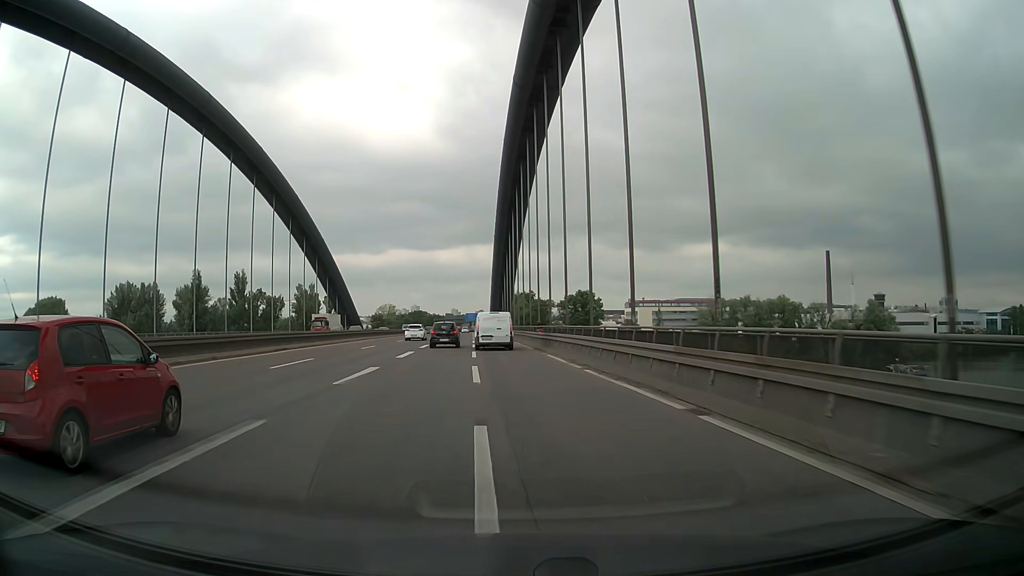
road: motorway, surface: asphalt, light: Day
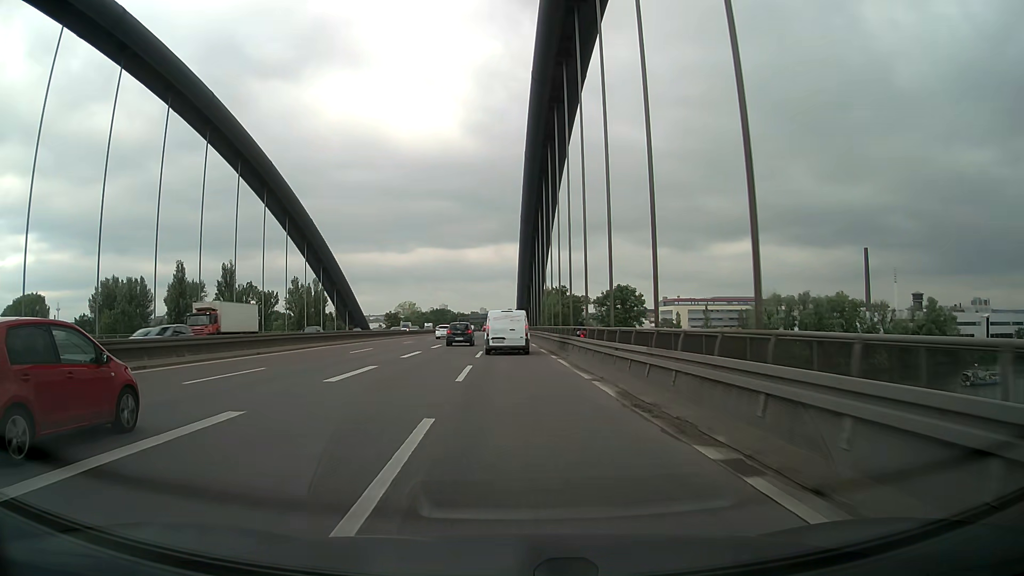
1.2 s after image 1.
(-0.4, +23.5) m; -2°
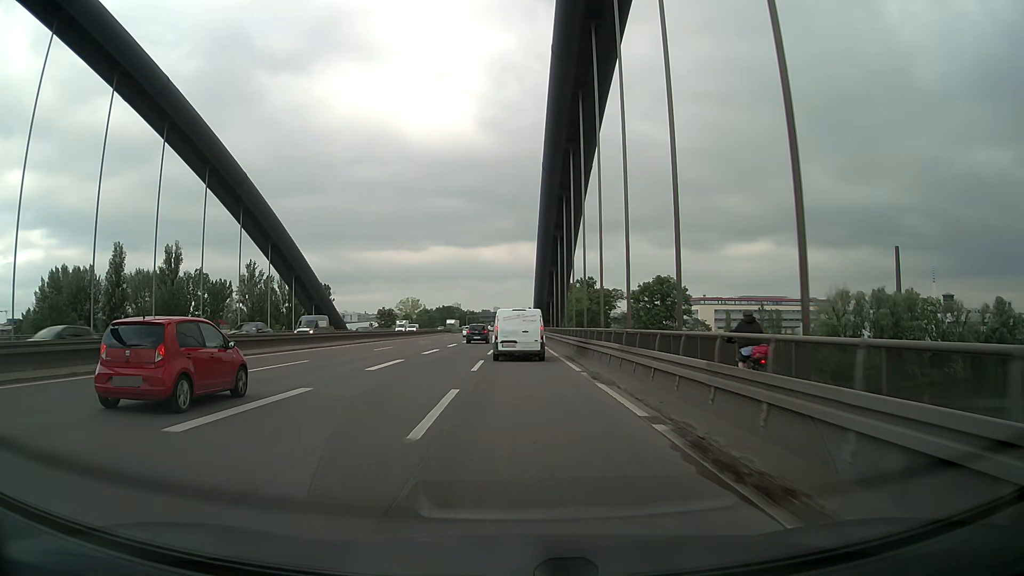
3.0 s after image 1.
(-0.5, +32.1) m; -1°
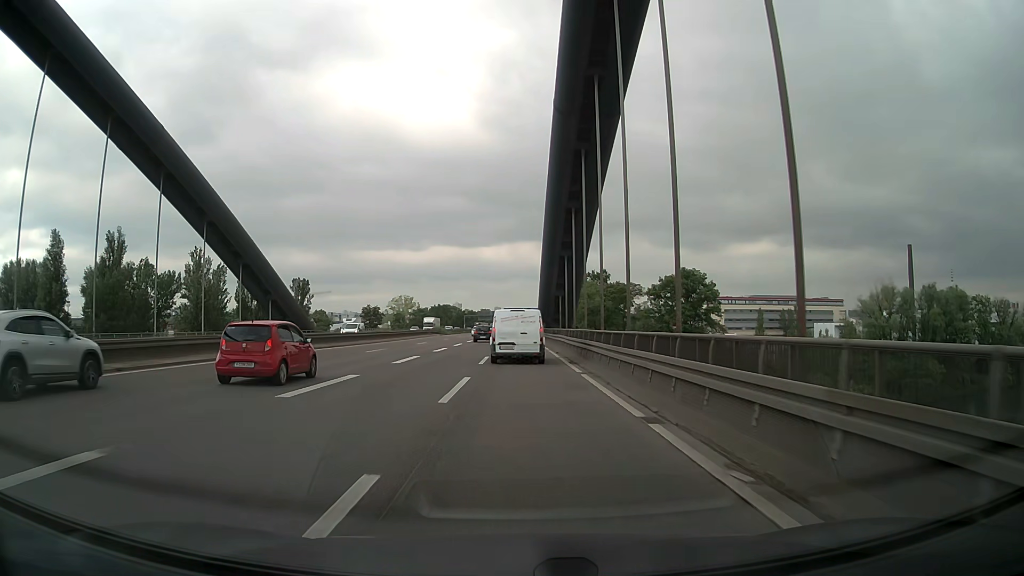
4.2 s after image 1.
(-0.1, +19.8) m; 0°
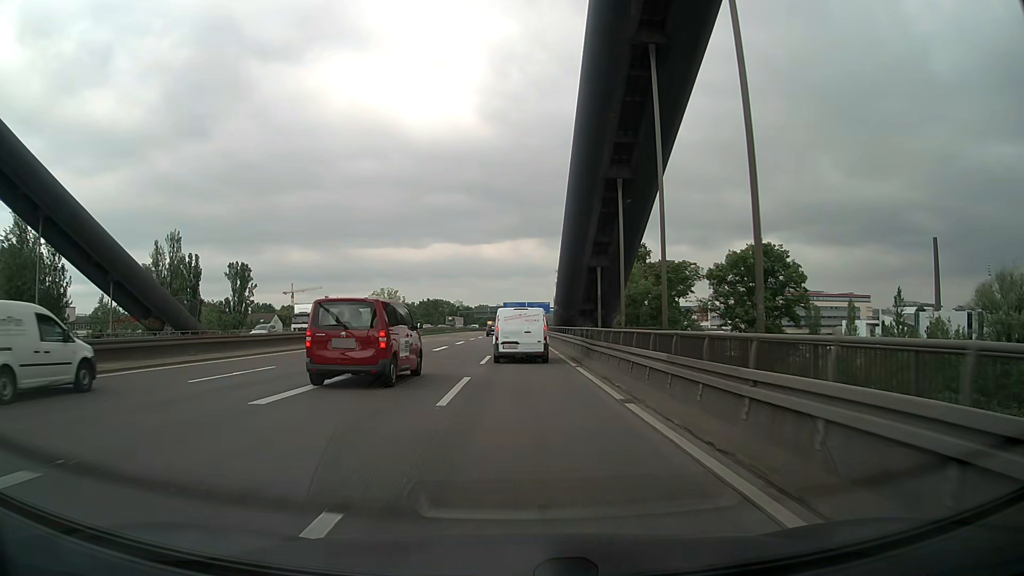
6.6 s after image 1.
(+0.1, +37.7) m; 0°
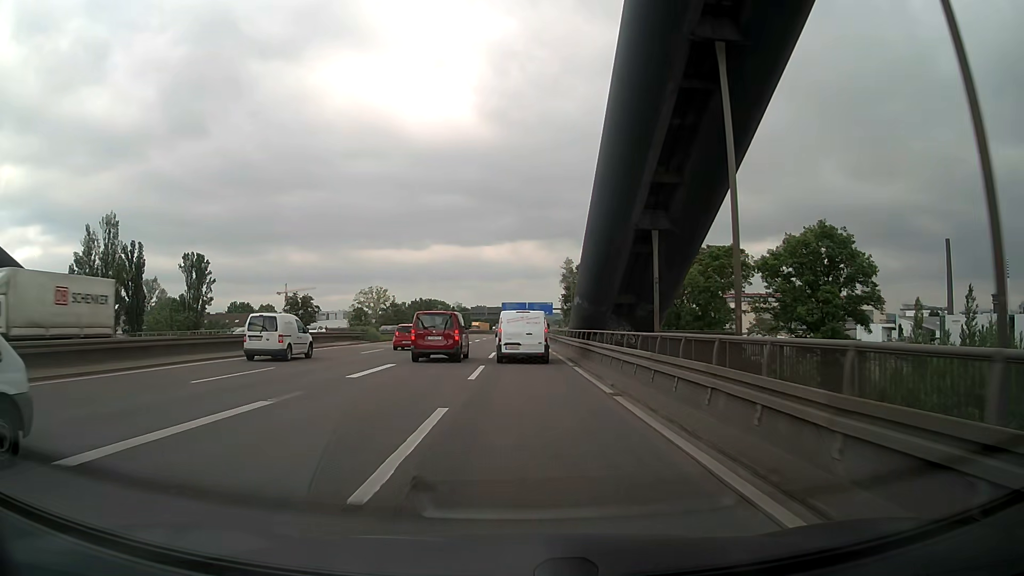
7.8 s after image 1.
(-0.1, +18.4) m; 0°
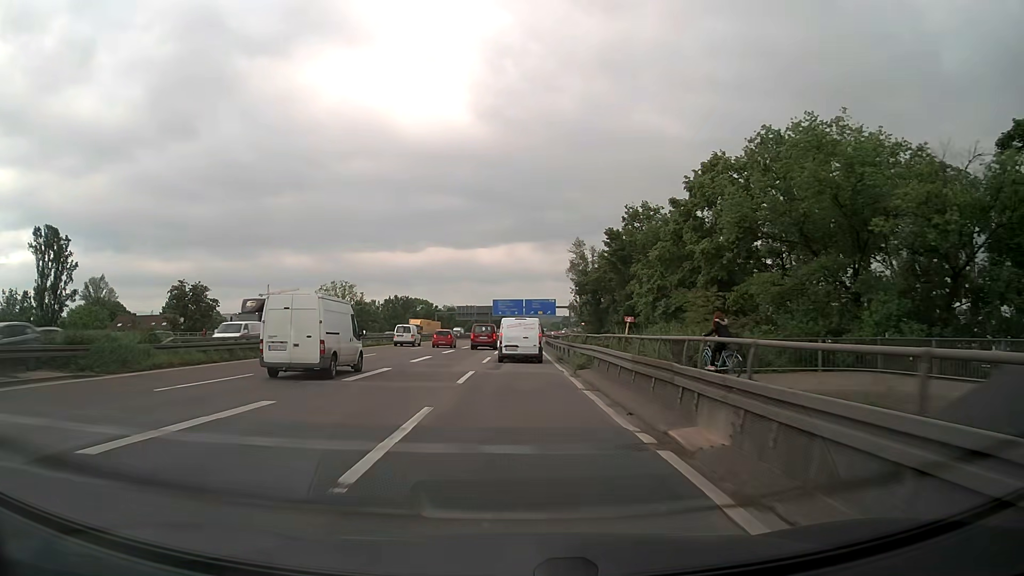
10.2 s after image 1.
(+0.3, +37.5) m; 0°
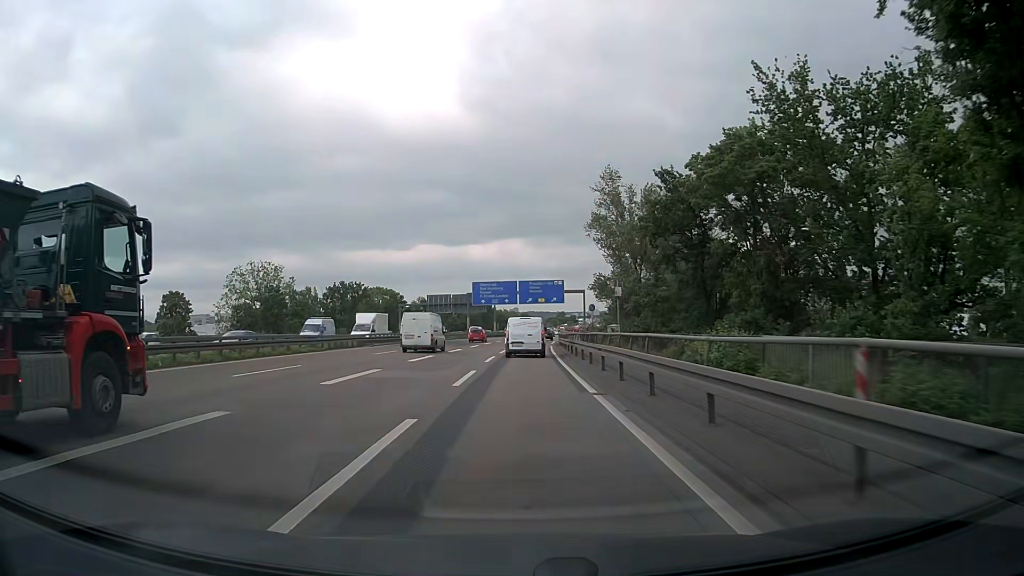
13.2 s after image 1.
(+0.2, +49.7) m; +1°
(0, +10) (0, +20) (0, +30) (+1, +40) (+1, +50) (+2, +60) (+2, +70) (+3, +80) (+3, +90) (+4, +100) m
